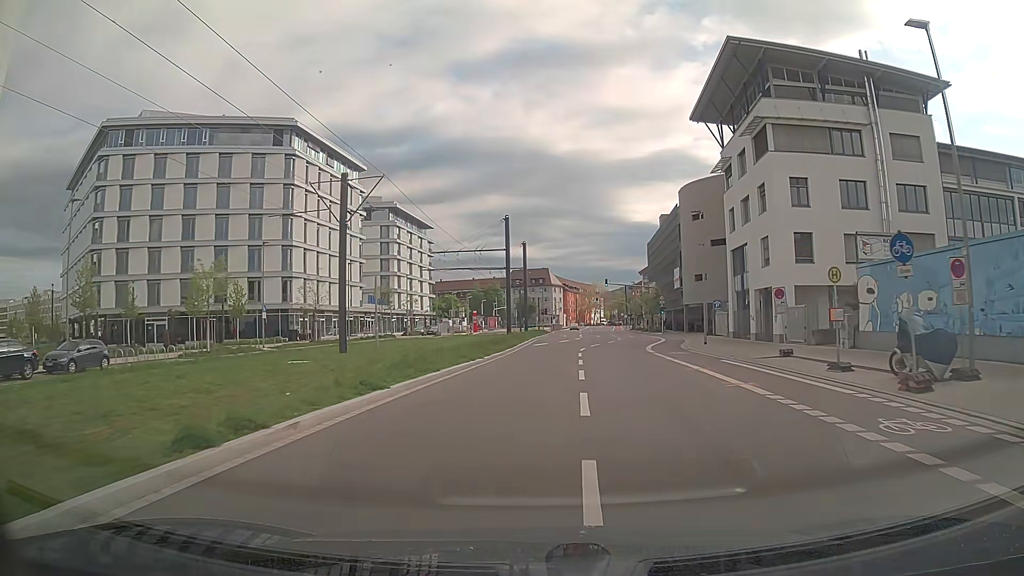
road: secondary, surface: asphalt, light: Day
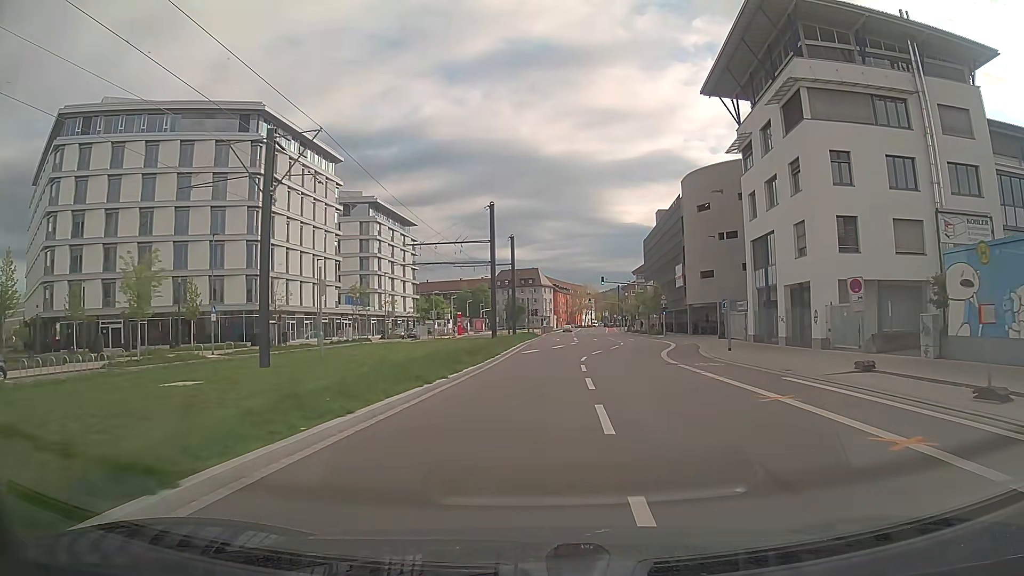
(0.0, +7.2) m; 0°
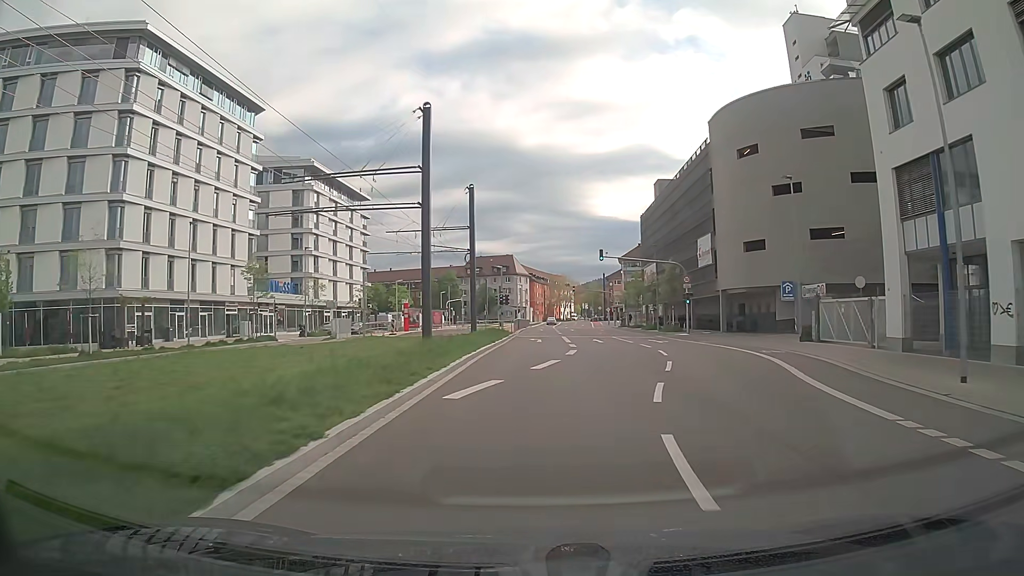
(+0.5, +21.6) m; +3°
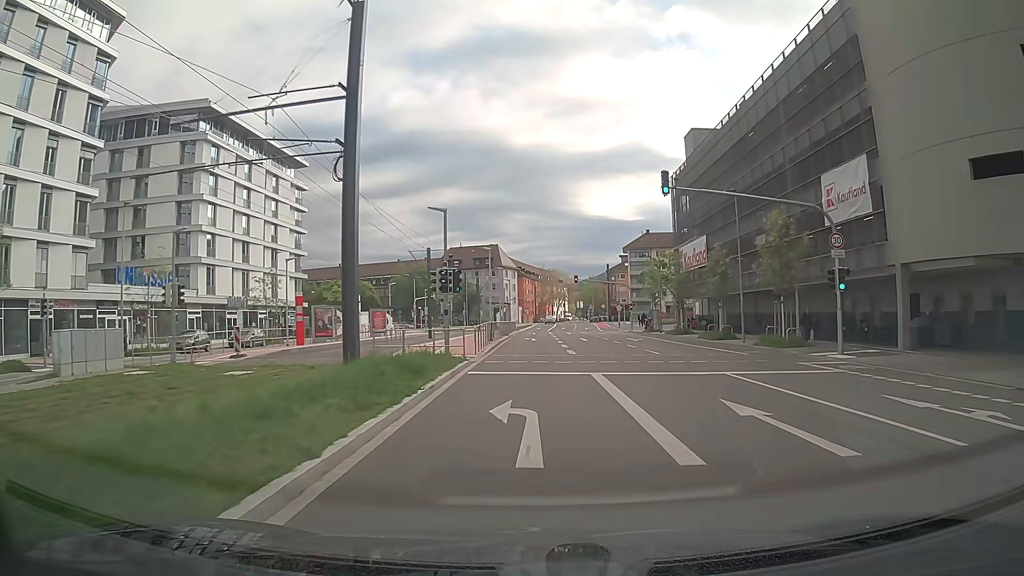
(0.0, +28.2) m; 0°
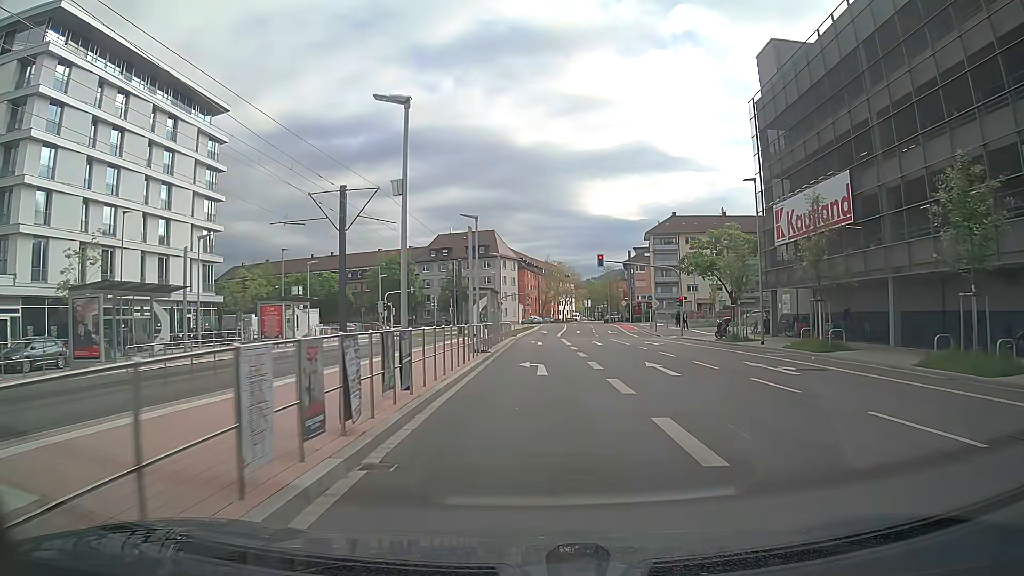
(+0.1, +25.5) m; +1°
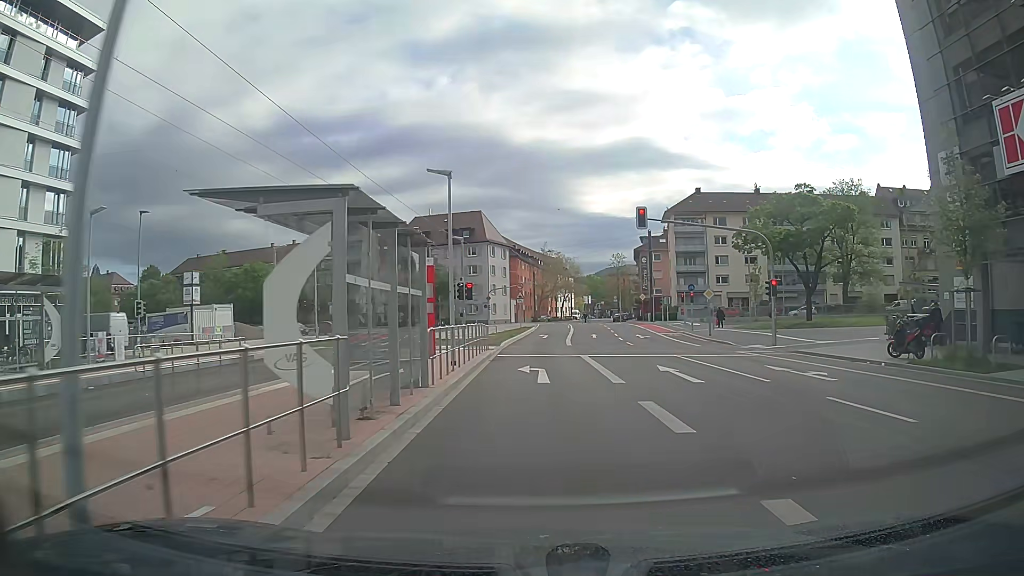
(-0.2, +22.1) m; -1°
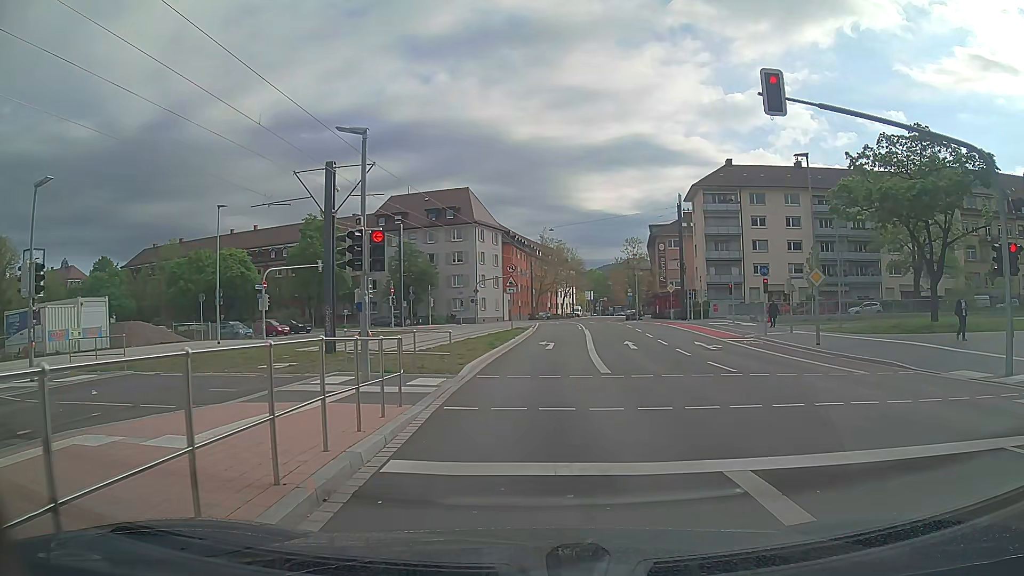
(+0.1, +17.6) m; 0°
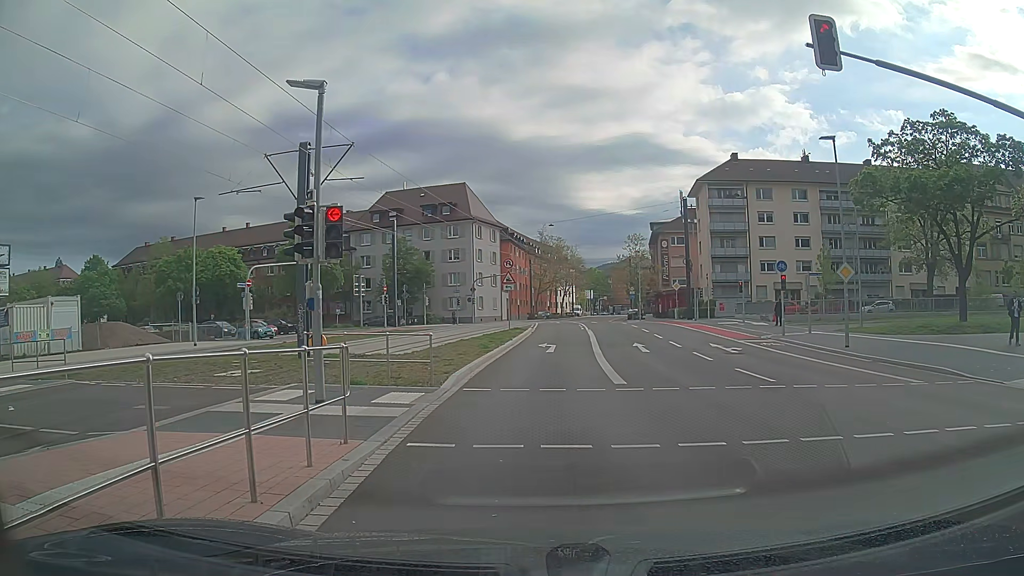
(0.0, +2.7) m; +1°
